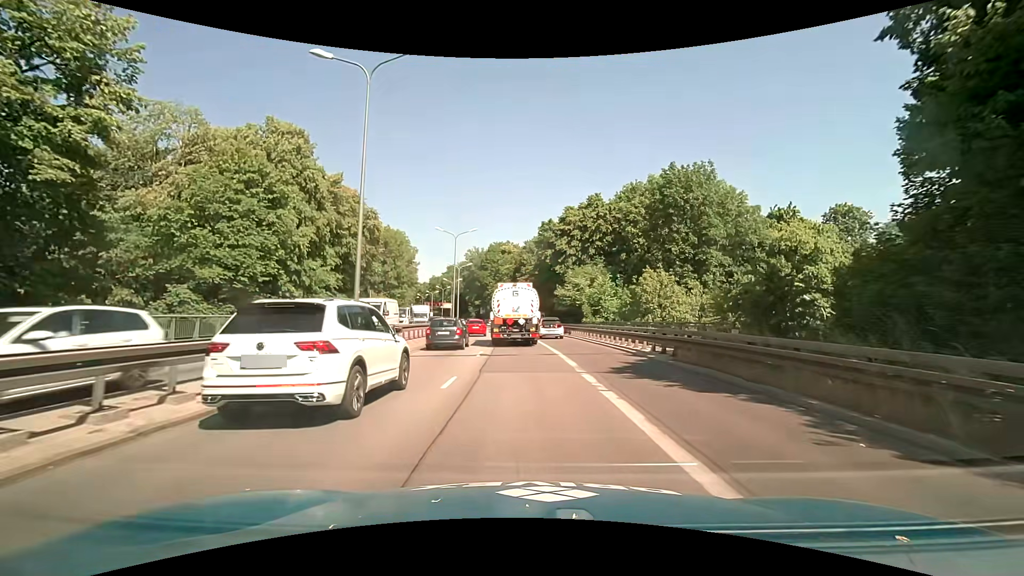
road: trunk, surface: asphalt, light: Day
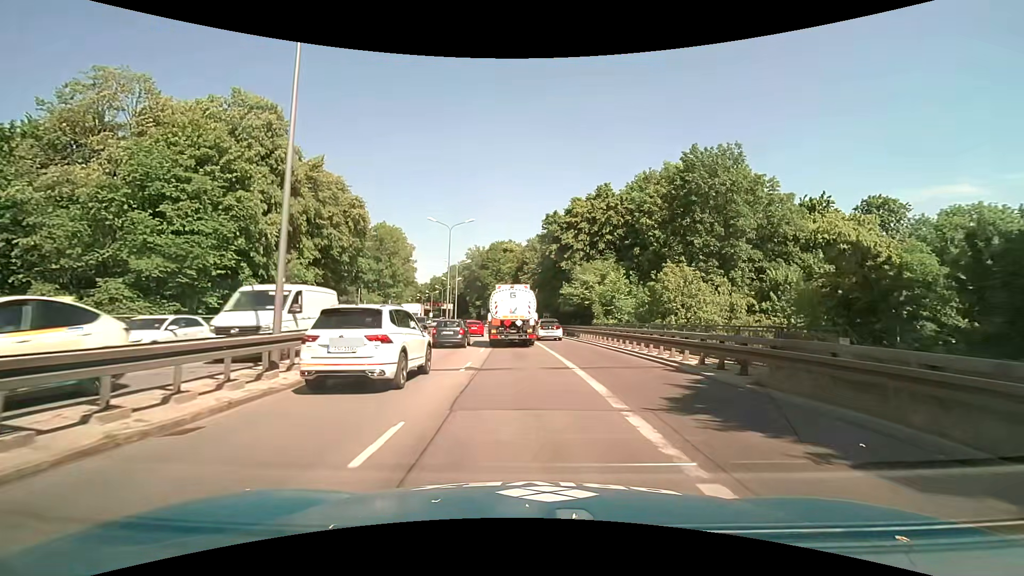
(0.0, +5.4) m; 0°
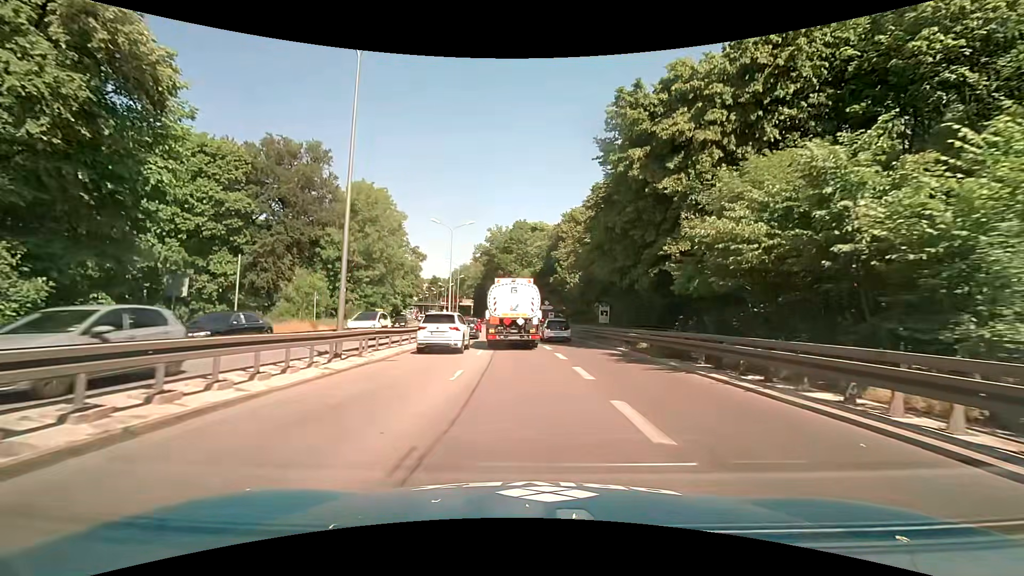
(-0.8, +30.3) m; -4°
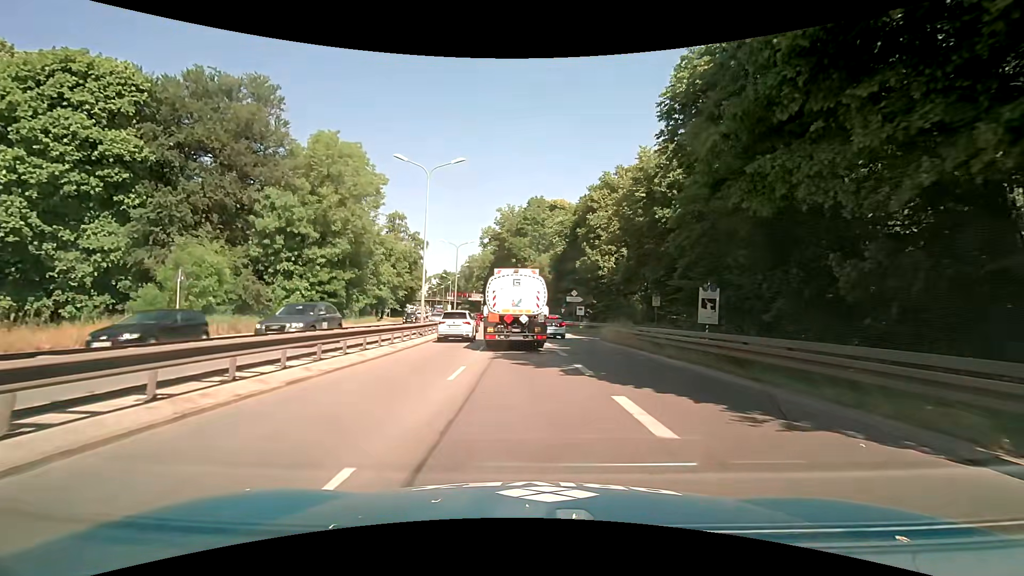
(-0.4, +17.8) m; -2°
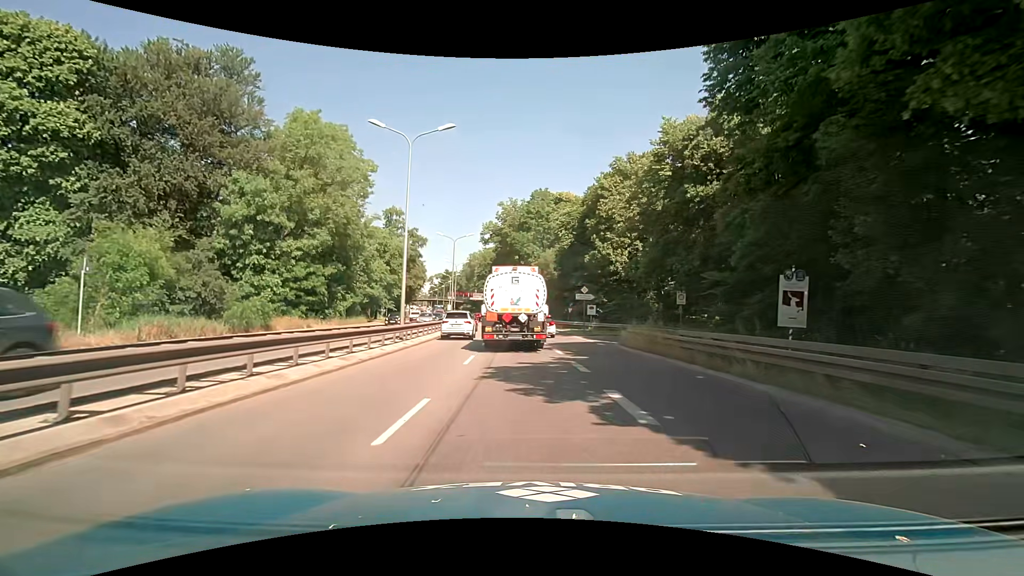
(0.0, +5.3) m; -1°
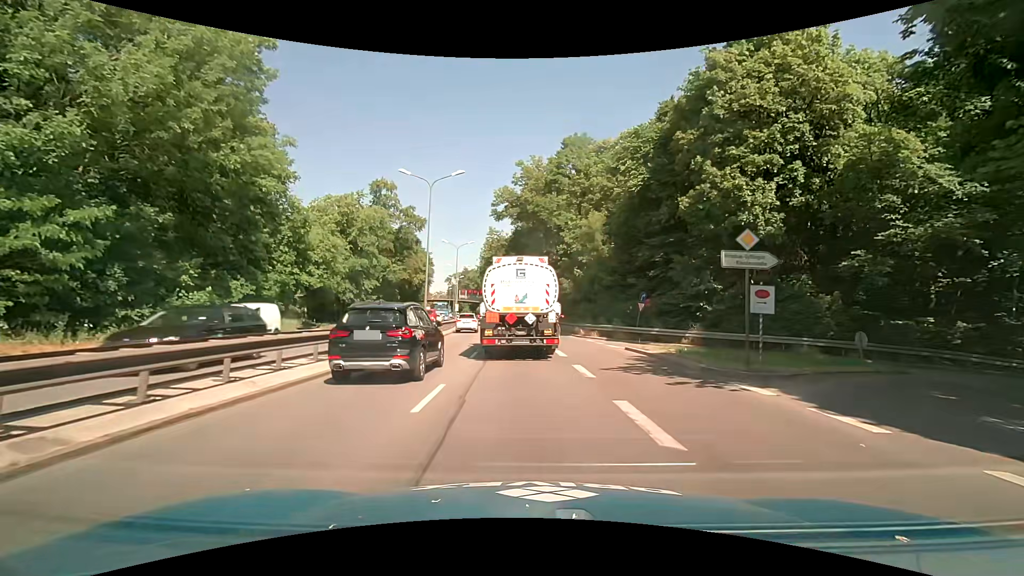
(-0.1, +25.1) m; -2°
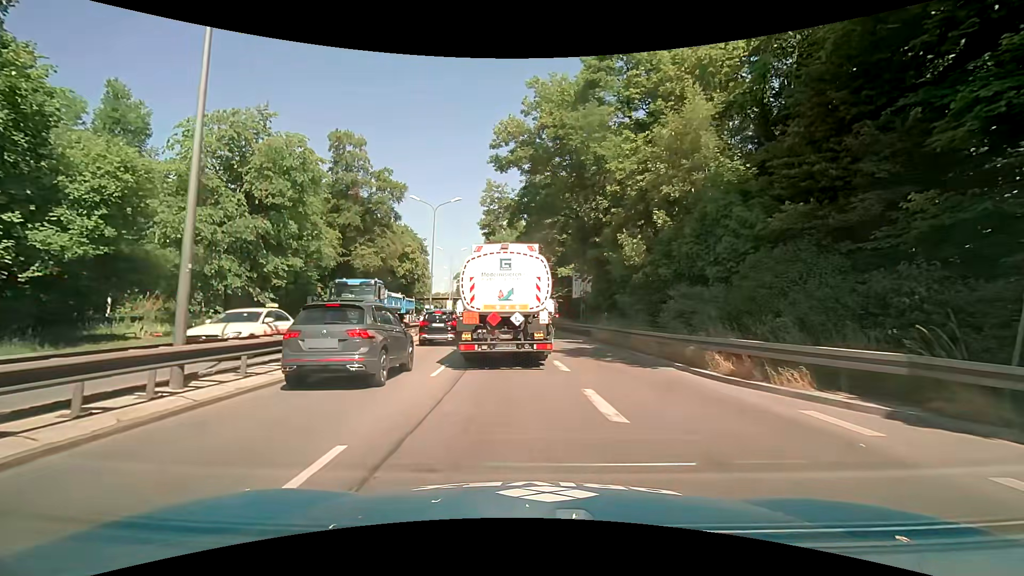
(-0.1, +22.8) m; -1°
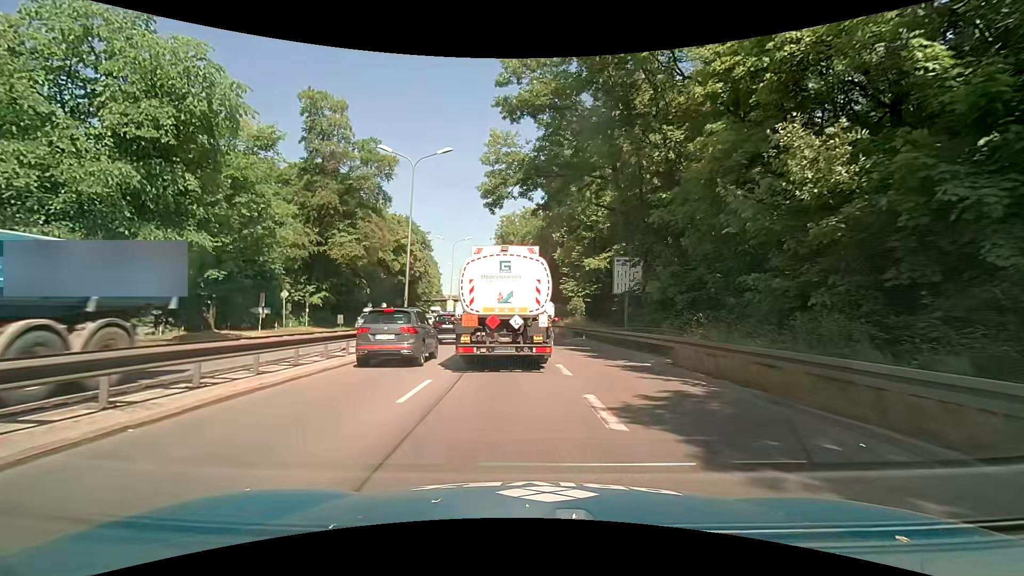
(-0.2, +12.3) m; -3°
(0, +10) (0, +20) (0, +30) (-1, +40) (-1, +50) (-2, +60) (-3, +70) (-4, +80) (-5, +90) (-6, +100) m
